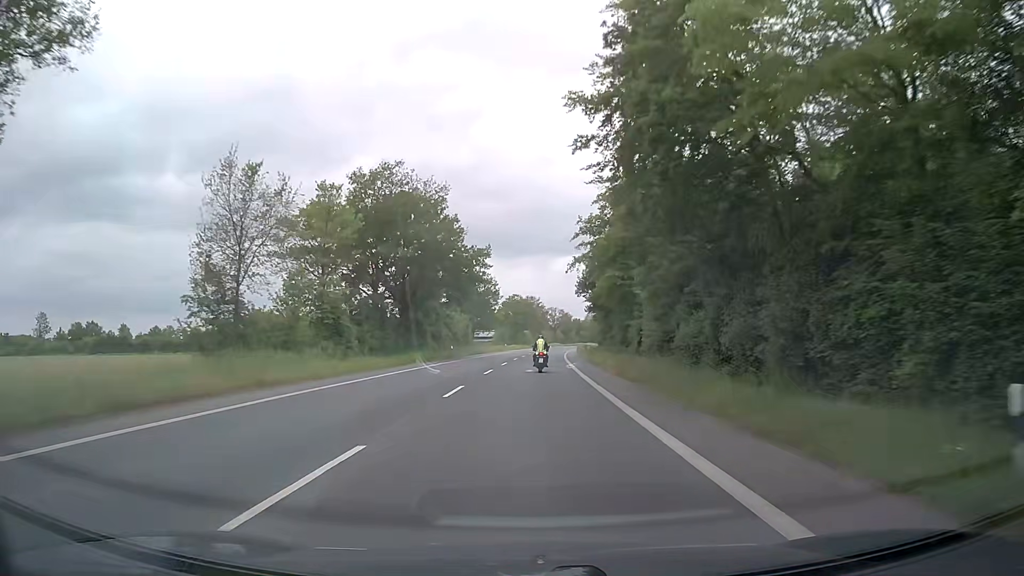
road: secondary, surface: asphalt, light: Day
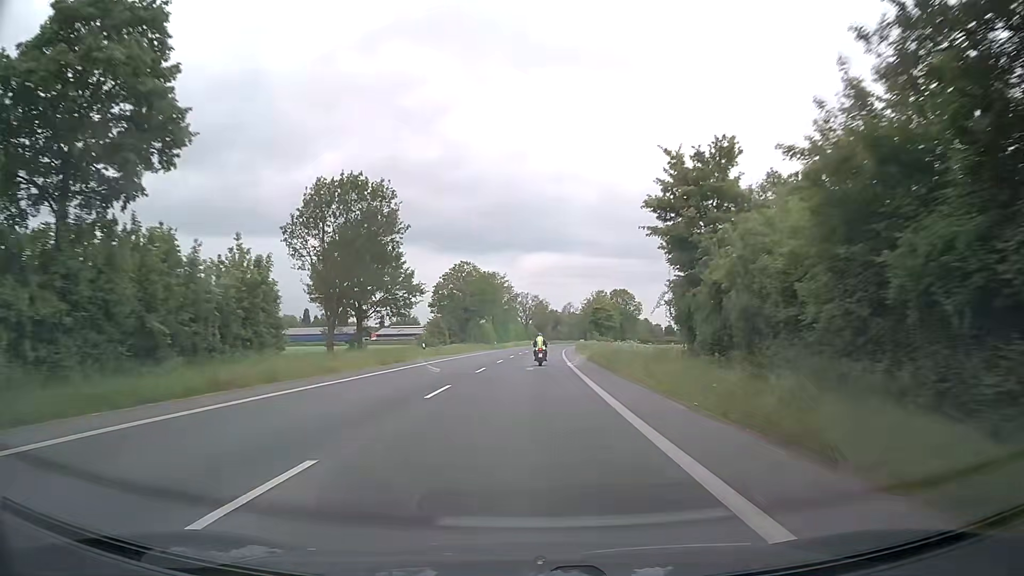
(+1.1, +62.1) m; +2°
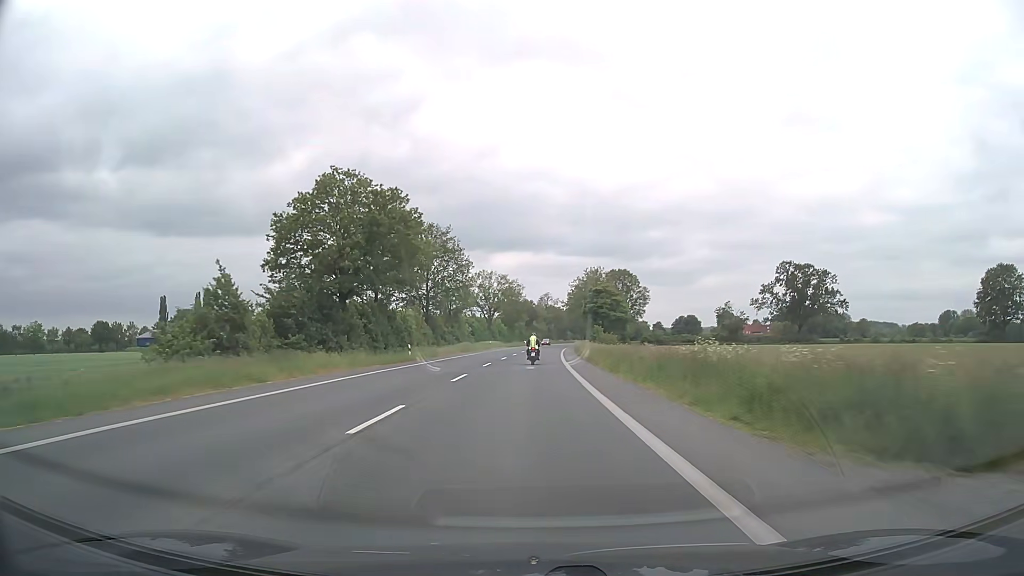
(+1.4, +54.5) m; +3°
(0, +10) (0, +20) (0, +30) (0, +40) (+1, +50) (+1, +60) (+1, +70) (+2, +80) (+3, +90) (+3, +100) m
